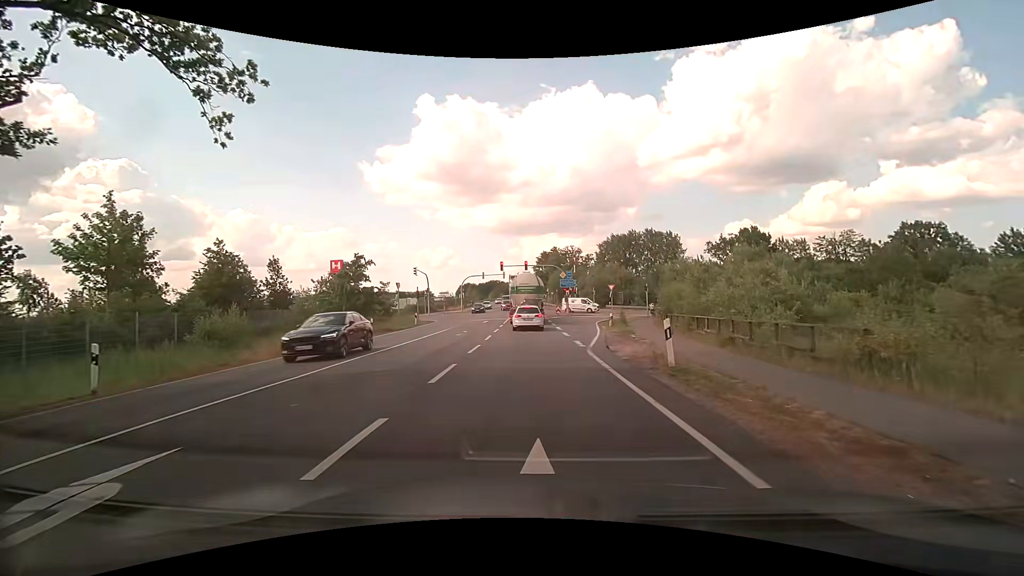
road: primary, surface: asphalt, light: Day
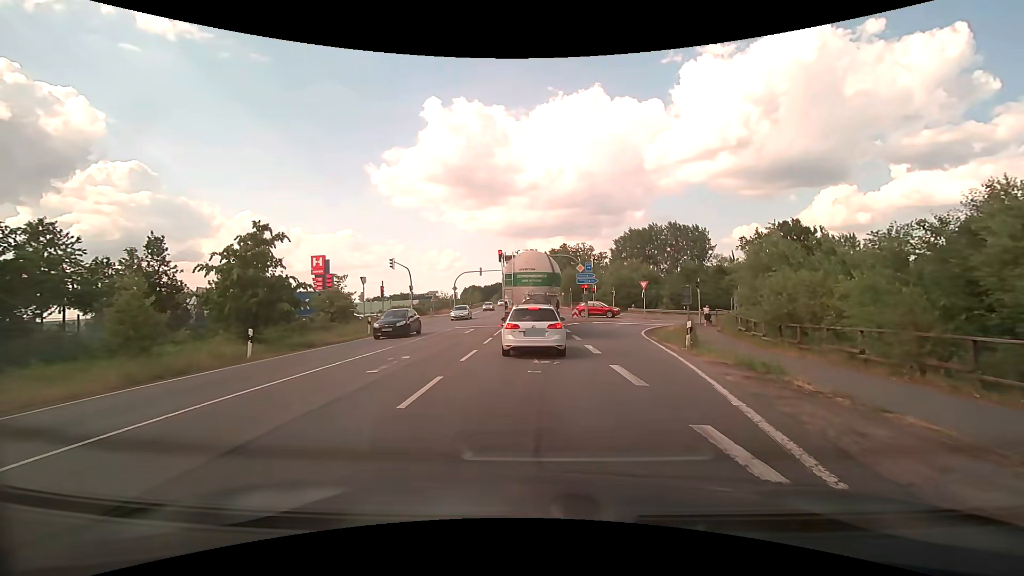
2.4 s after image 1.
(-0.1, +14.2) m; 0°
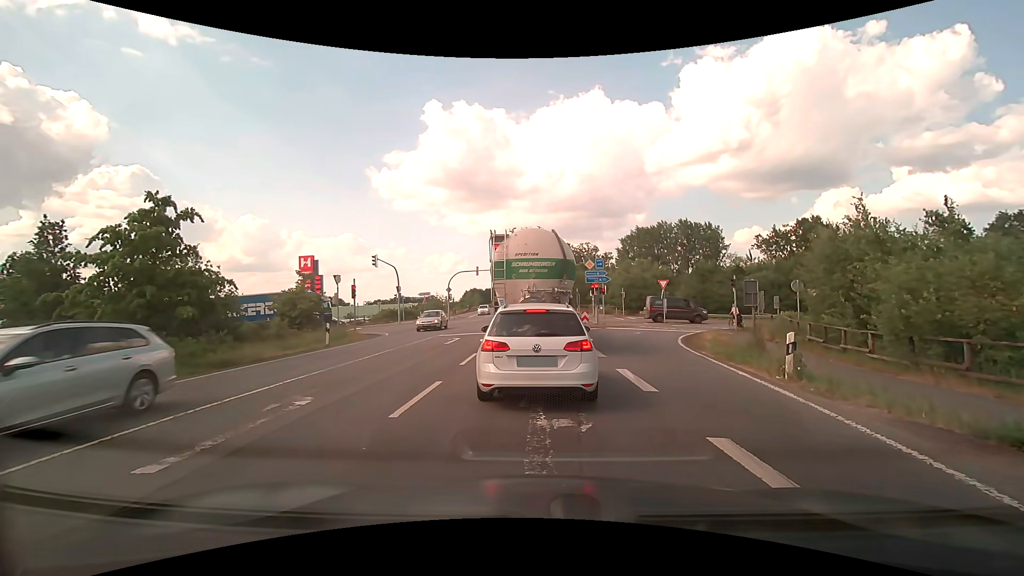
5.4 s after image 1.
(0.0, +6.1) m; 0°
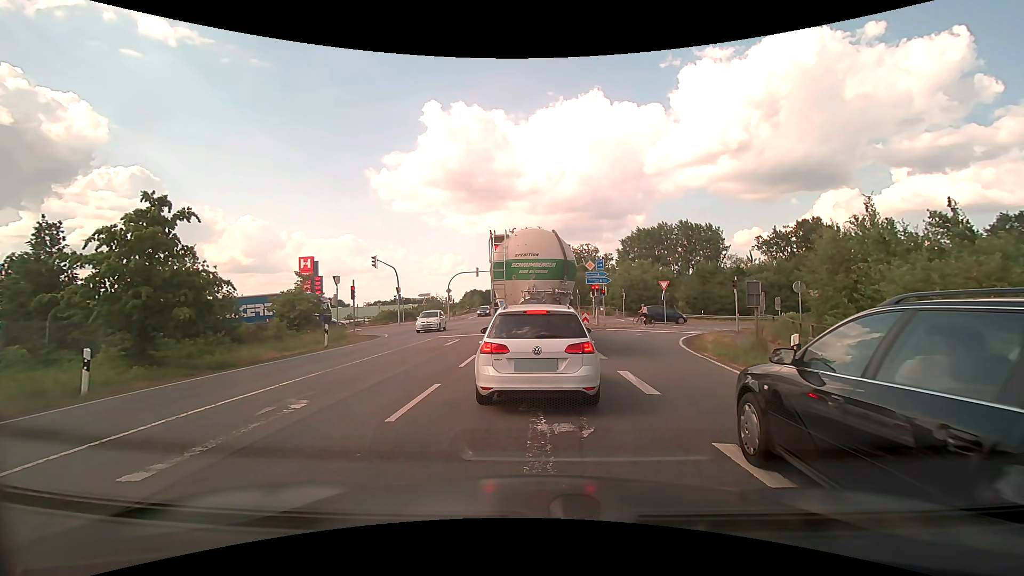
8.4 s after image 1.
(0.0, +0.3) m; 0°
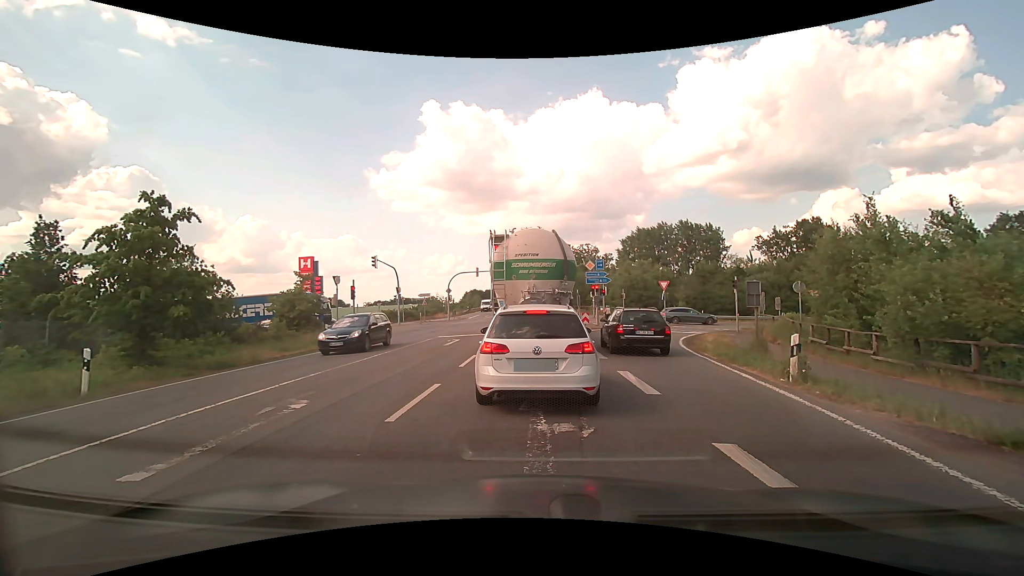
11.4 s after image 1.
(0.0, 0.0) m; 0°
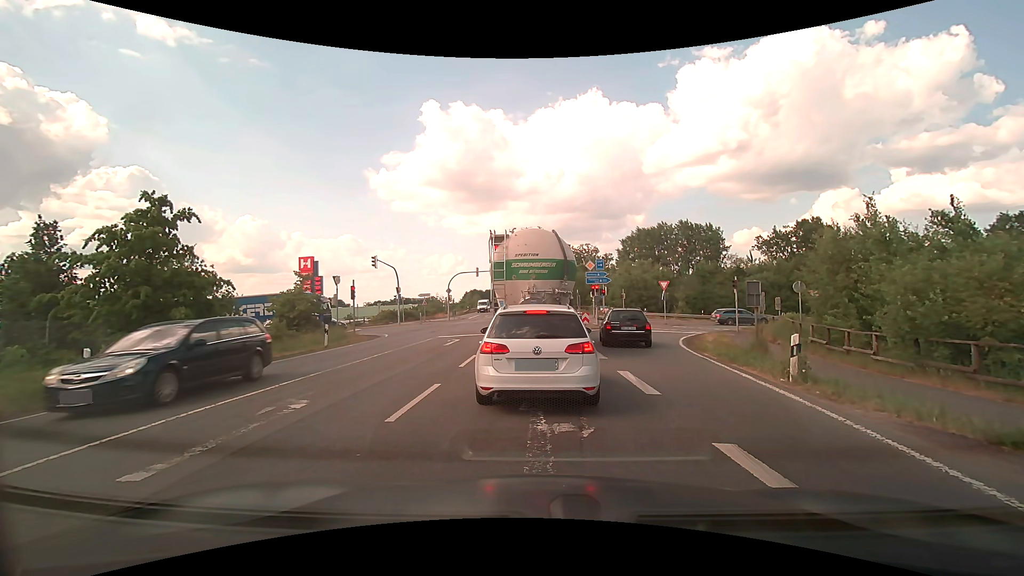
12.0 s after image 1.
(0.0, 0.0) m; 0°
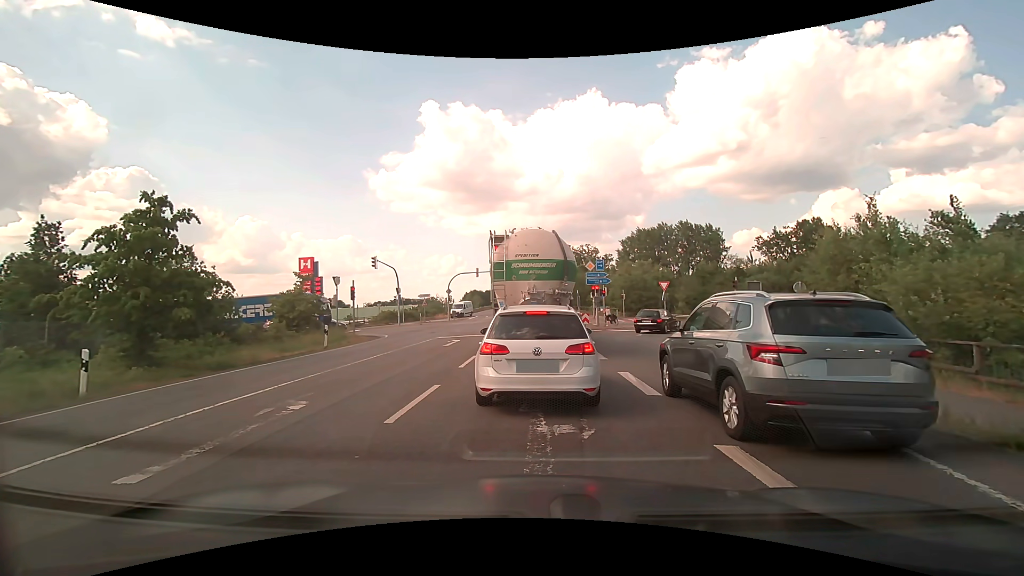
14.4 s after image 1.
(0.0, 0.0) m; 0°
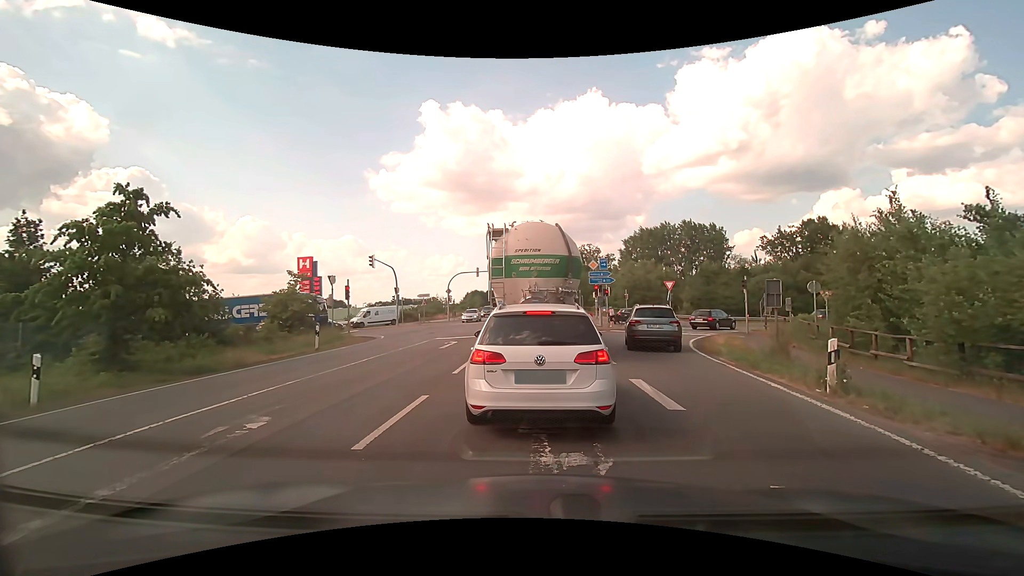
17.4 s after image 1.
(0.0, +1.1) m; 0°
(0, +10) (0, +20) (0, +30) (-1, +40) (-1, +50) (-1, +60) (-1, +70) (-1, +80) (-1, +90) (-2, +100) m
